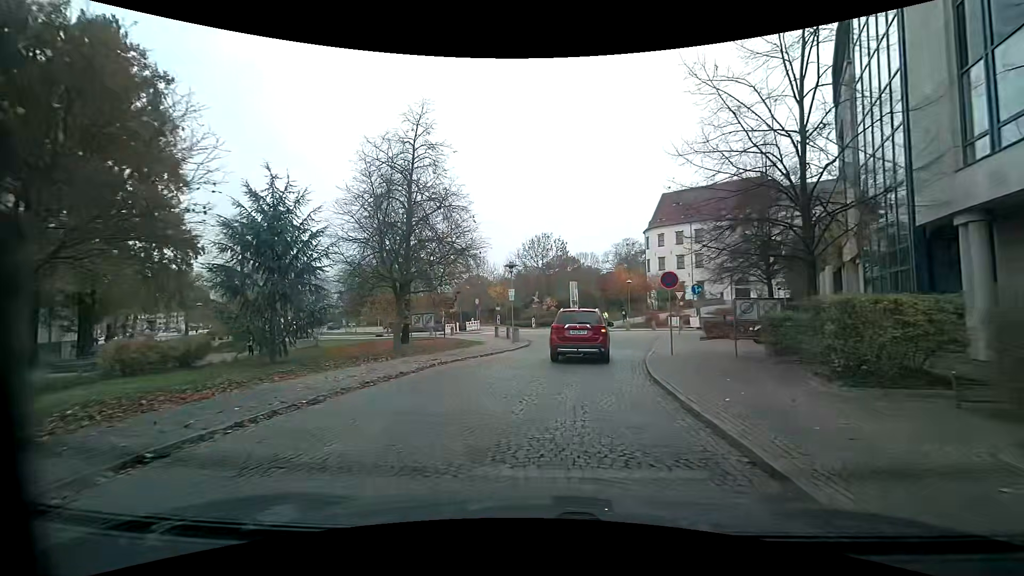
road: residential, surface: sett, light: Day
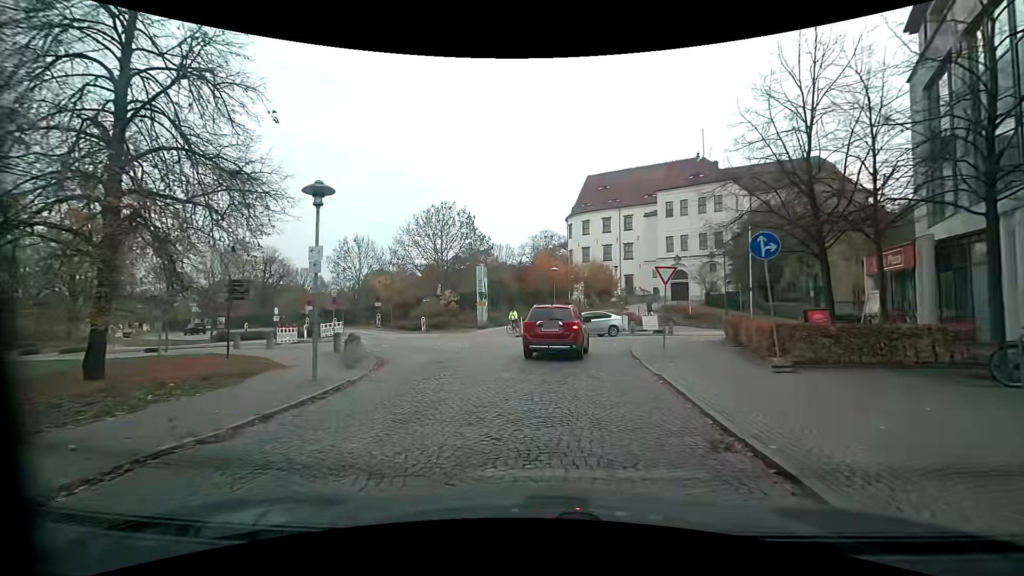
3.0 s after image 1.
(+1.4, +16.9) m; +11°
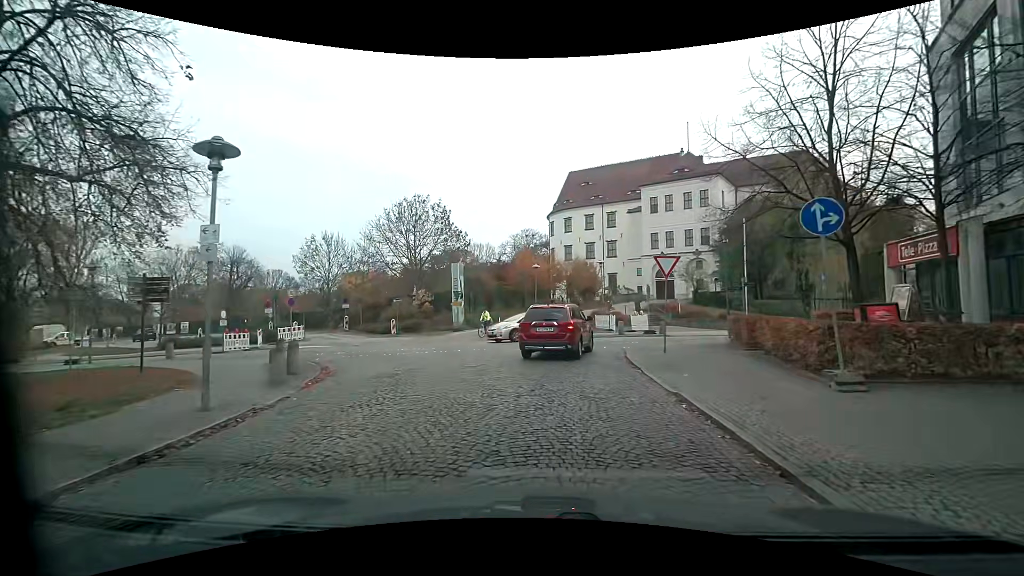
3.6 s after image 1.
(+0.1, +3.0) m; +2°
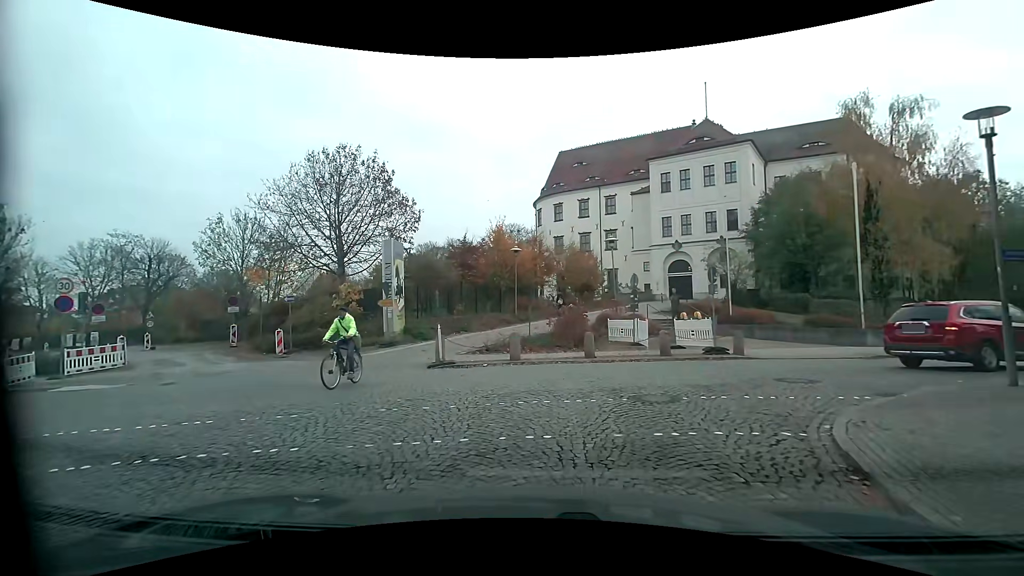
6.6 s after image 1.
(+0.4, +13.8) m; +2°
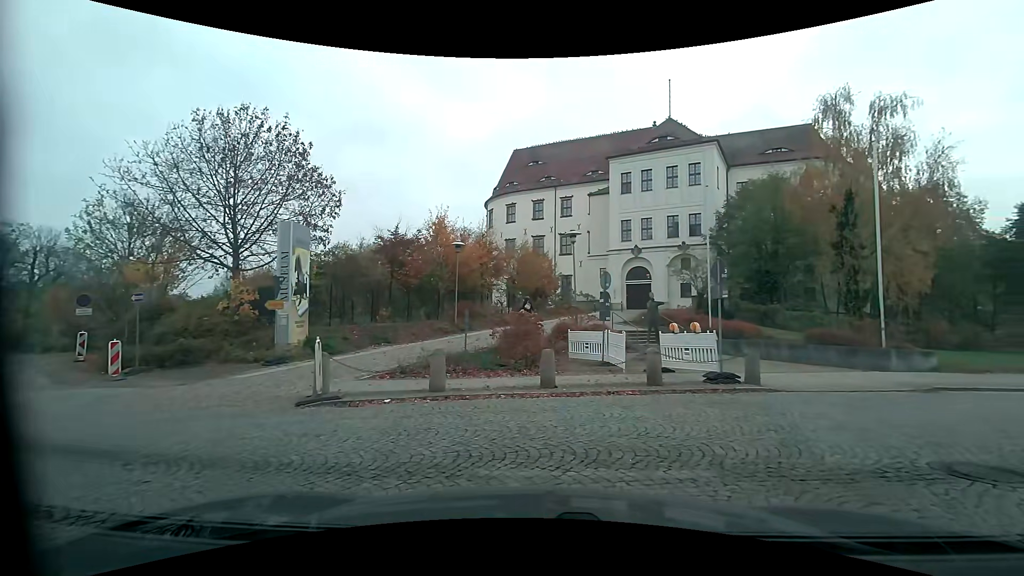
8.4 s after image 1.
(0.0, +5.2) m; +4°
